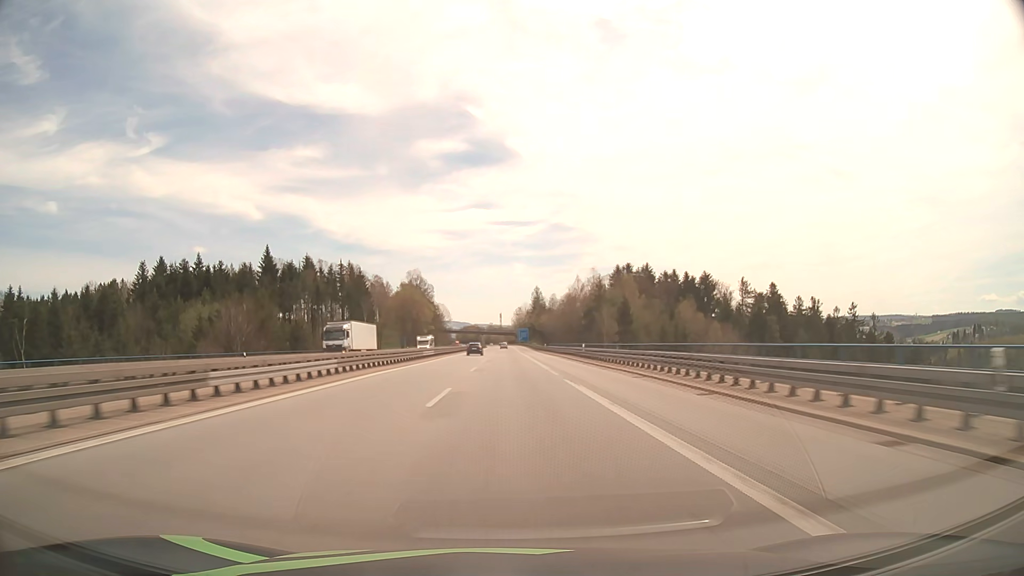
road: motorway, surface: asphalt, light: Day
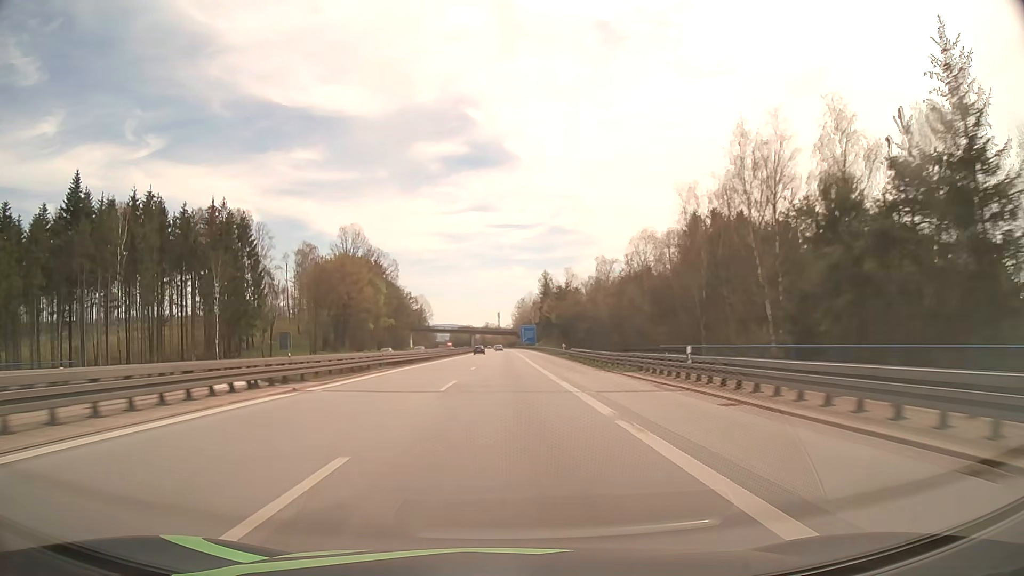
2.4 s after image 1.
(+0.2, +85.0) m; 0°
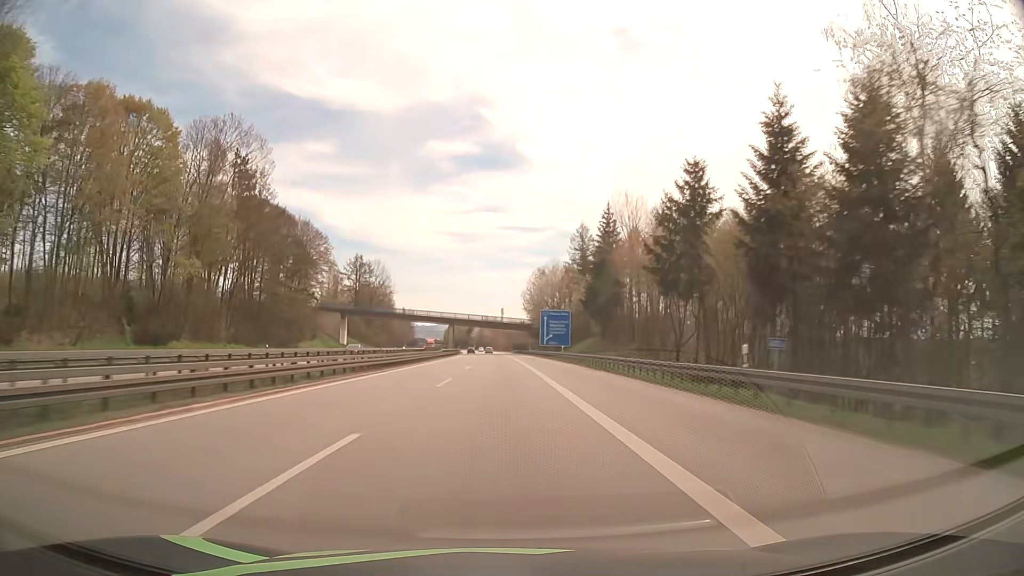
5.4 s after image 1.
(0.0, +106.5) m; 0°
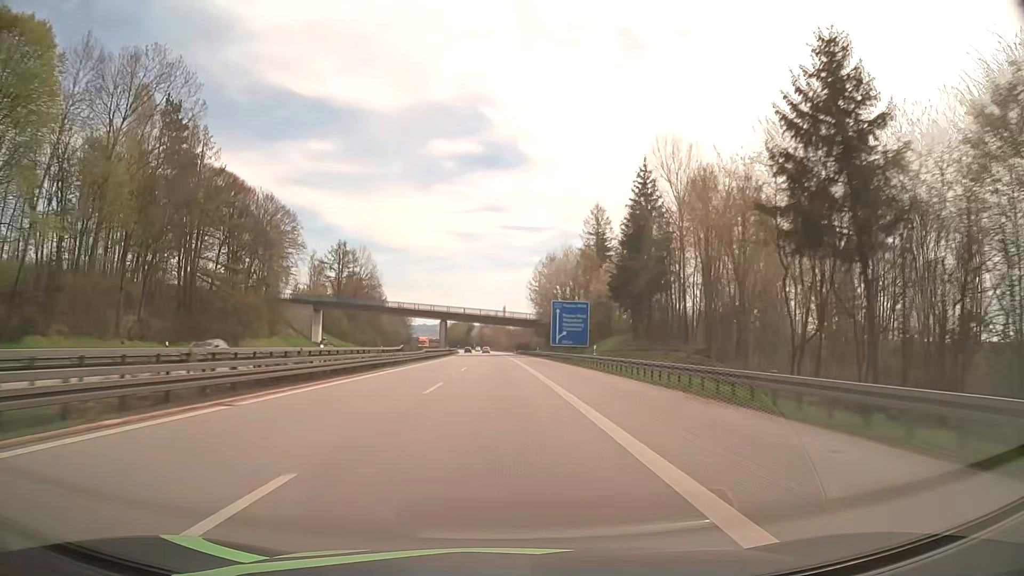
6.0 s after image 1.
(0.0, +21.3) m; 0°
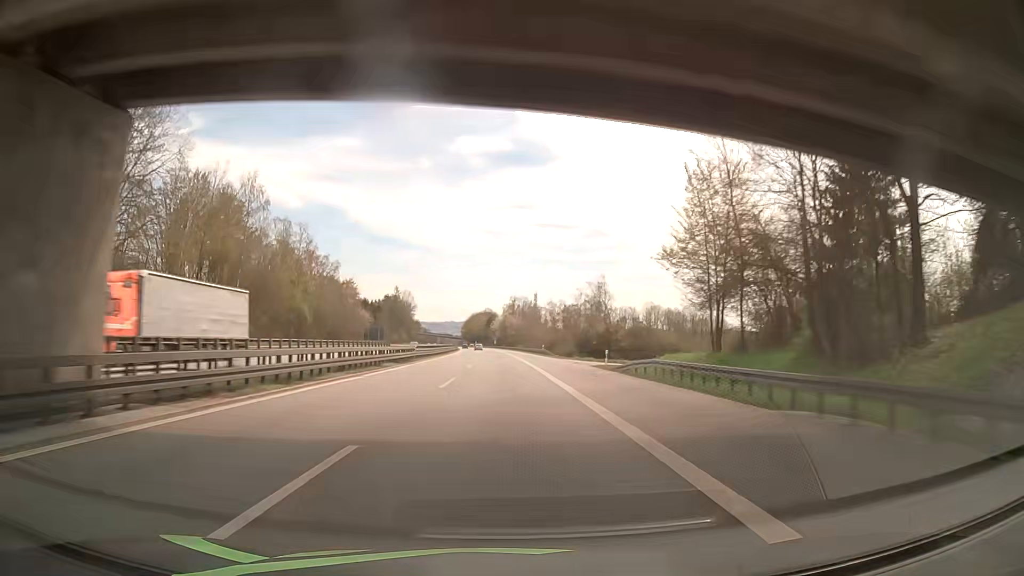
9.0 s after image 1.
(-2.1, +106.8) m; -2°
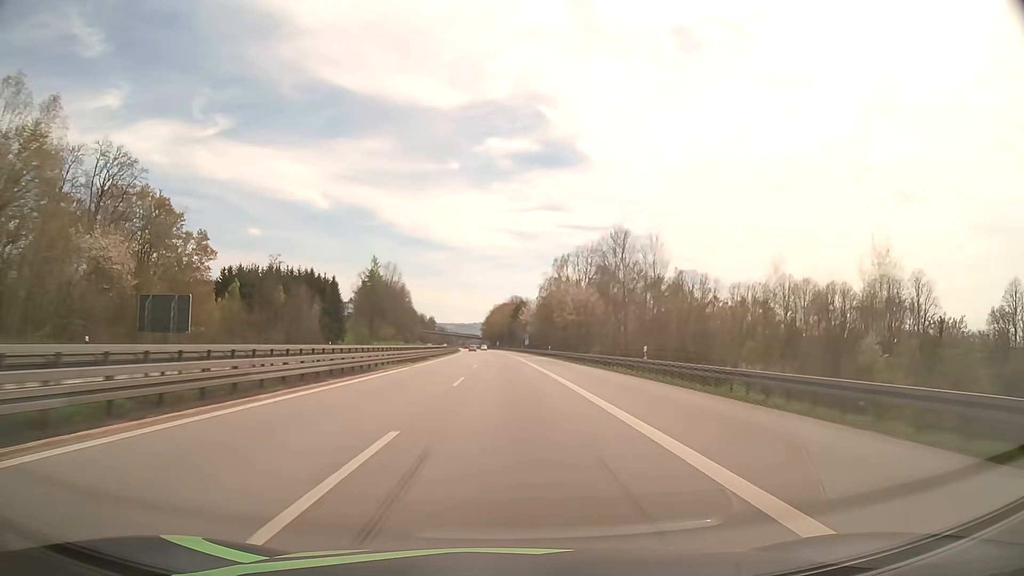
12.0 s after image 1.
(-2.2, +107.2) m; -2°
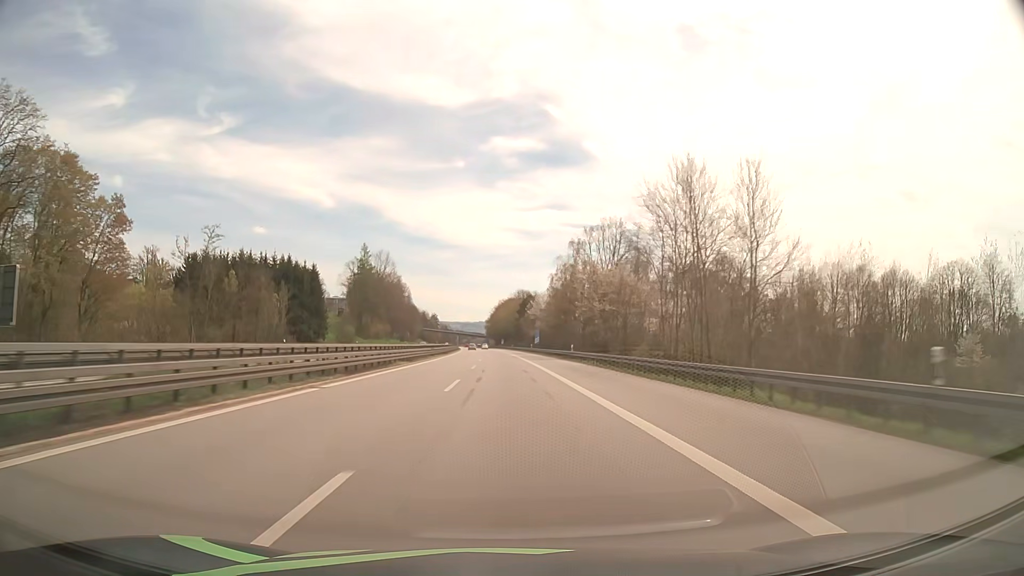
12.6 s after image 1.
(-0.1, +21.5) m; 0°
